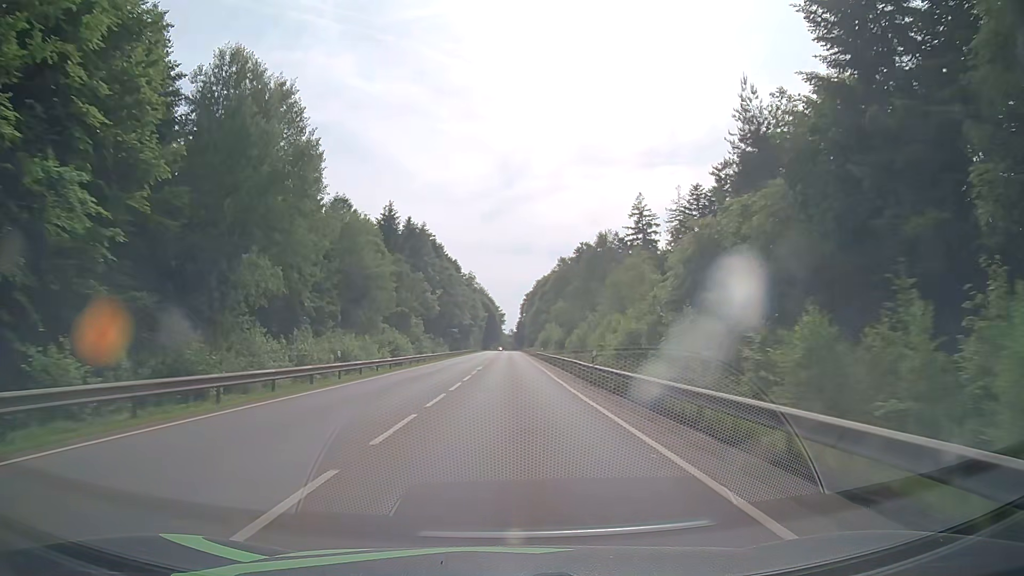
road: secondary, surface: asphalt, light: Day
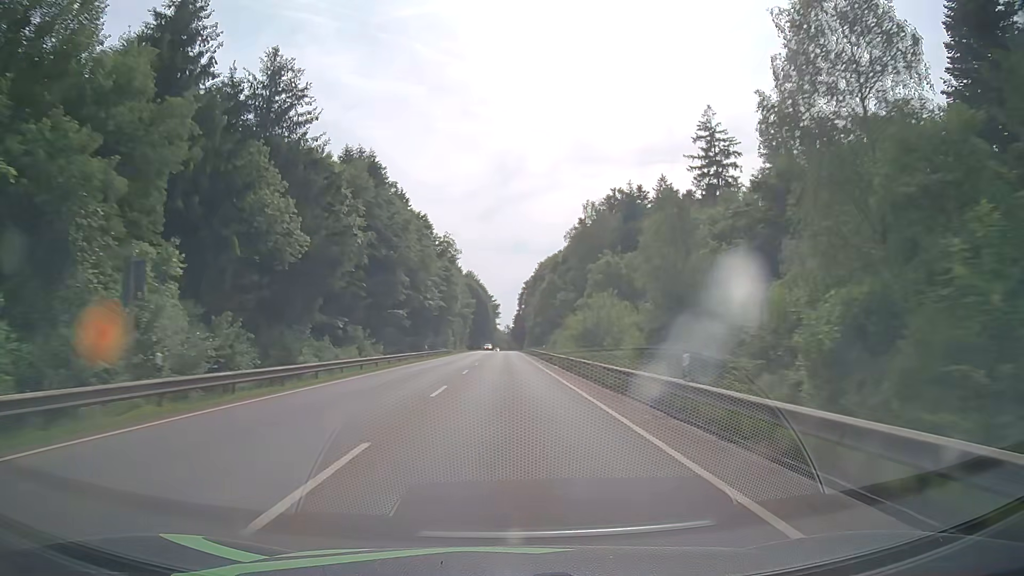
(+0.2, +59.1) m; 0°
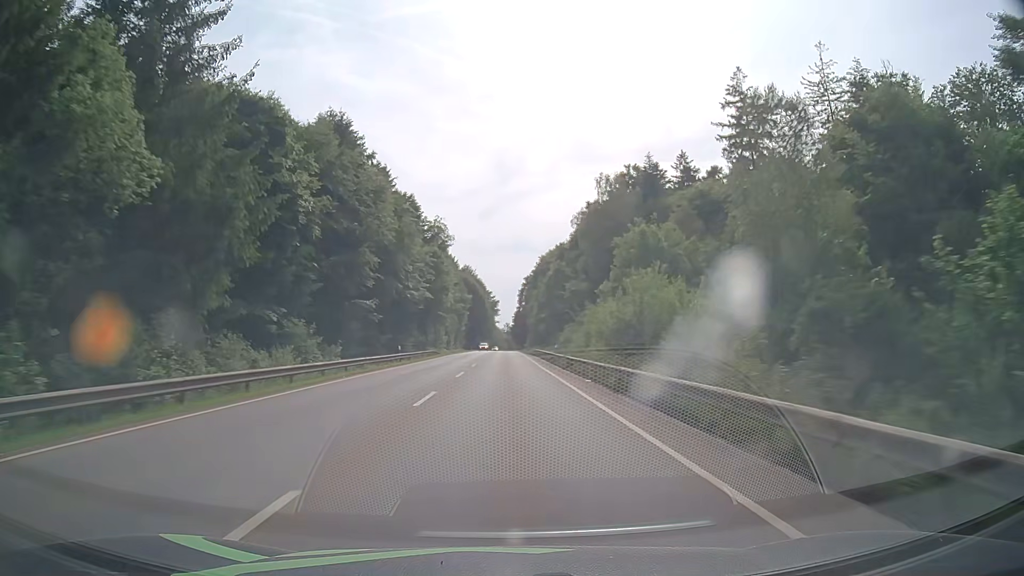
(+0.1, +14.9) m; 0°
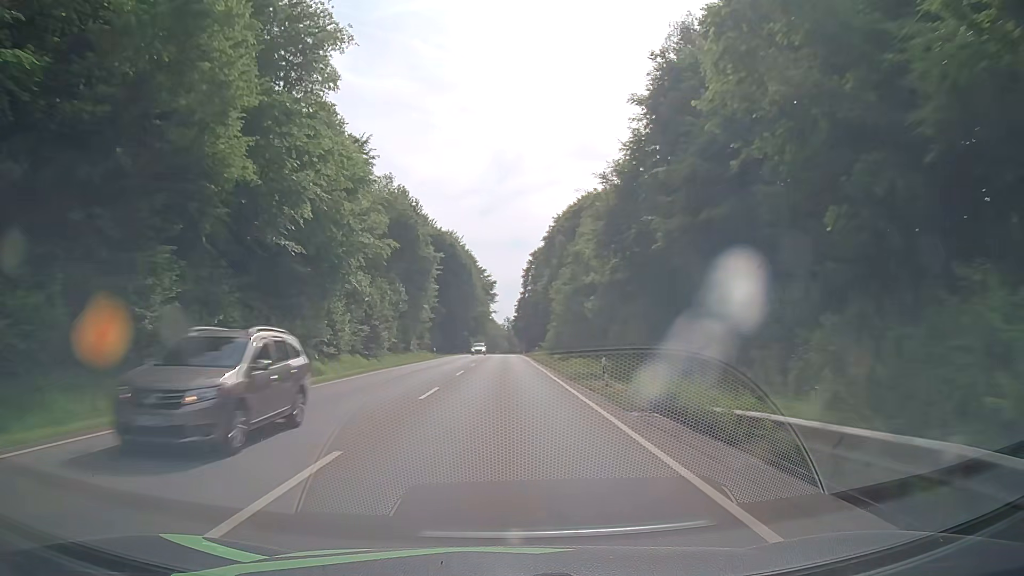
(+0.3, +70.1) m; 0°
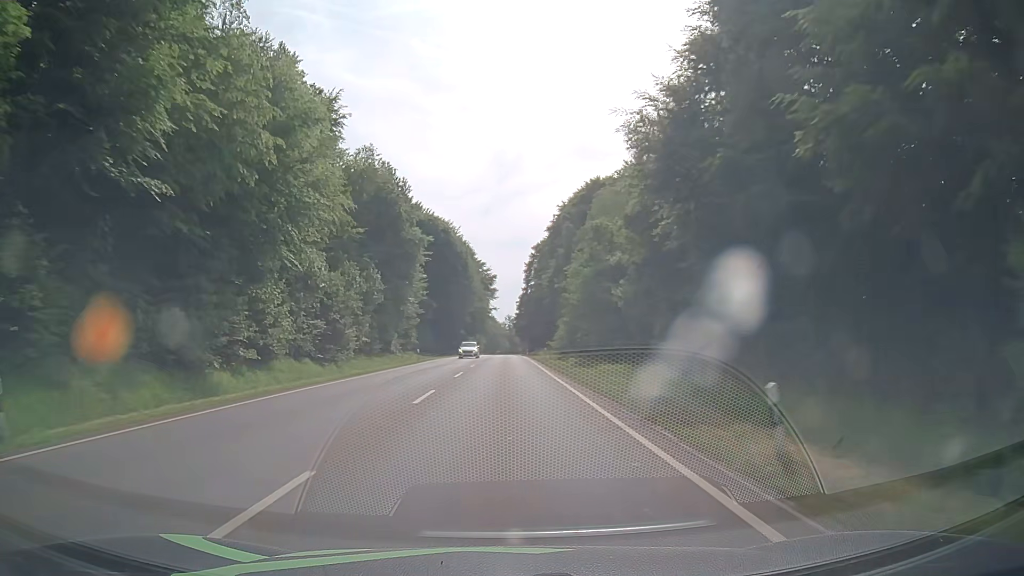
(0.0, +13.2) m; 0°
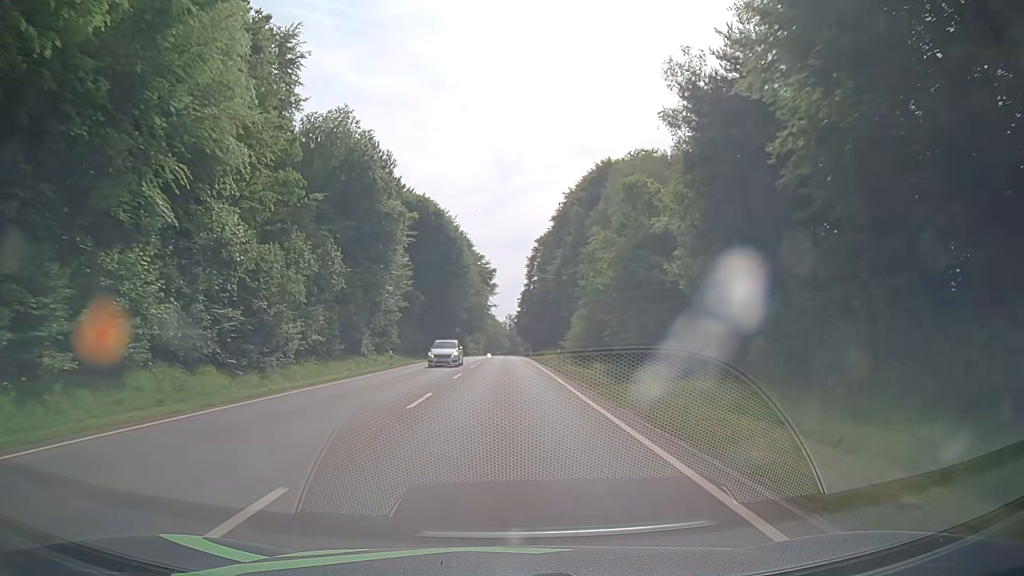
(0.0, +12.9) m; 0°
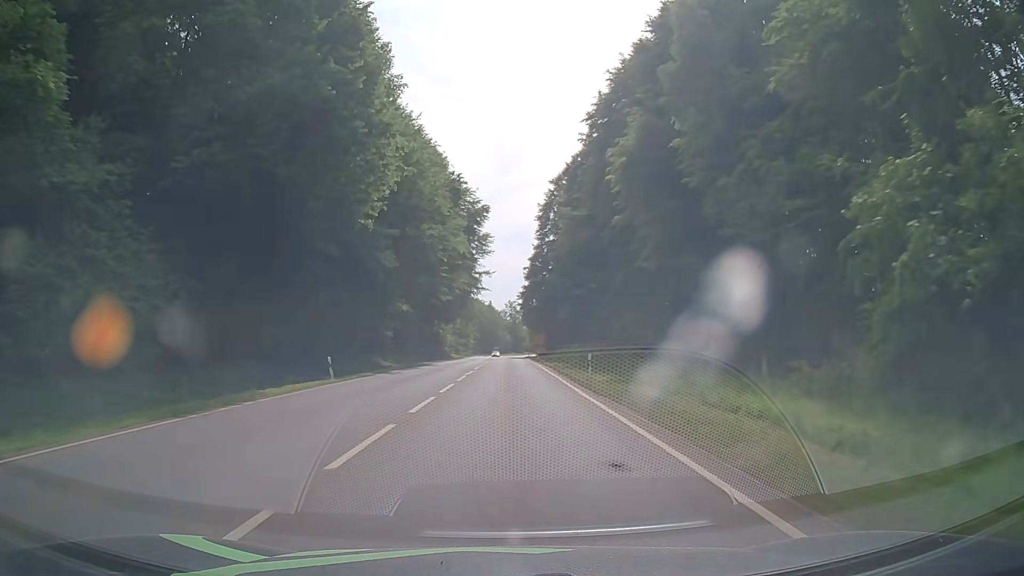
(-0.1, +60.8) m; 0°
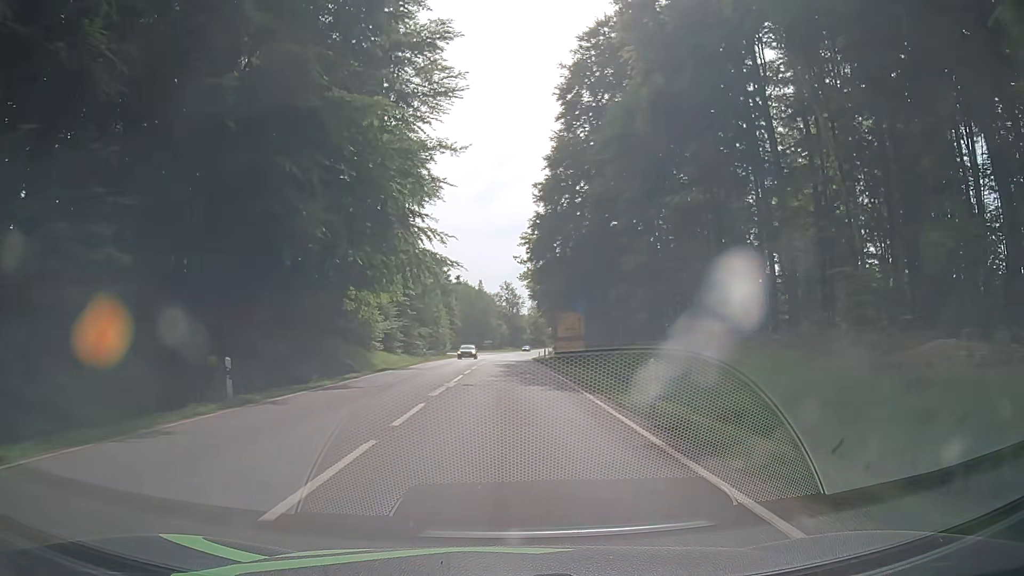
(+0.1, +56.5) m; 0°
(0, +10) (0, +20) (0, +30) (0, +40) (0, +50) (0, +60) (0, +70) (0, +80) (+1, +90) (+1, +100) m
